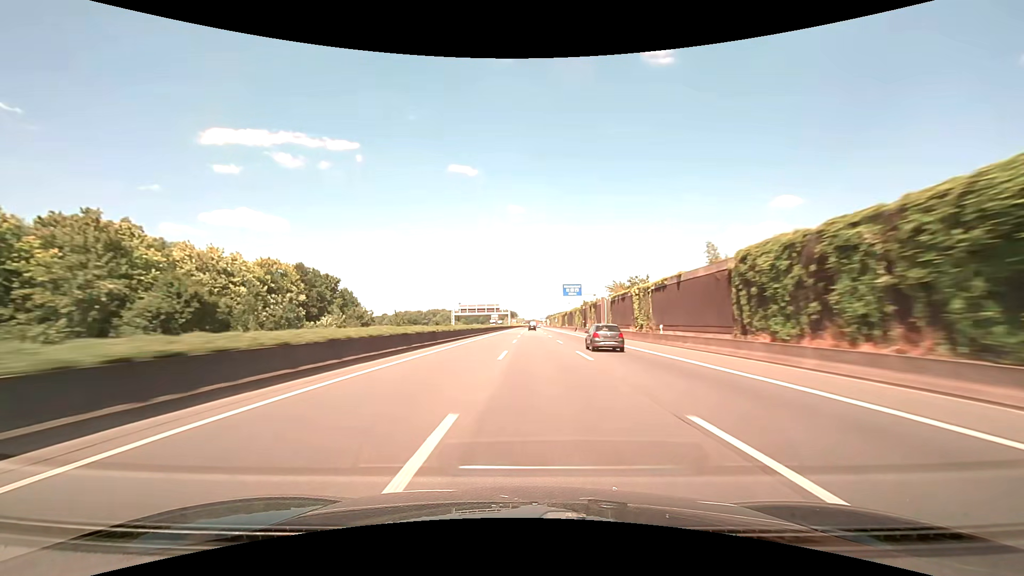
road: motorway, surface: asphalt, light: Day
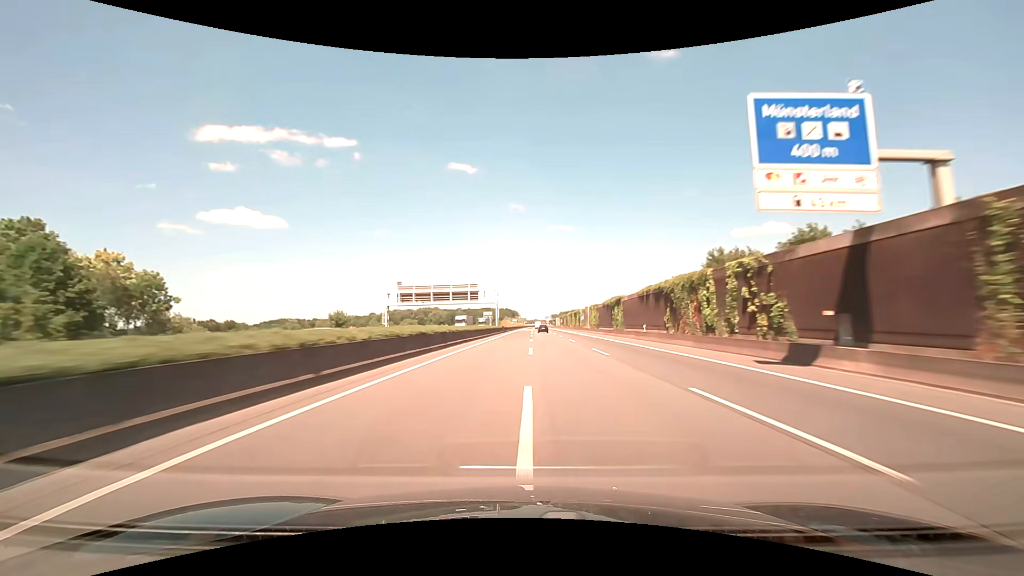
(-0.3, +85.7) m; 0°
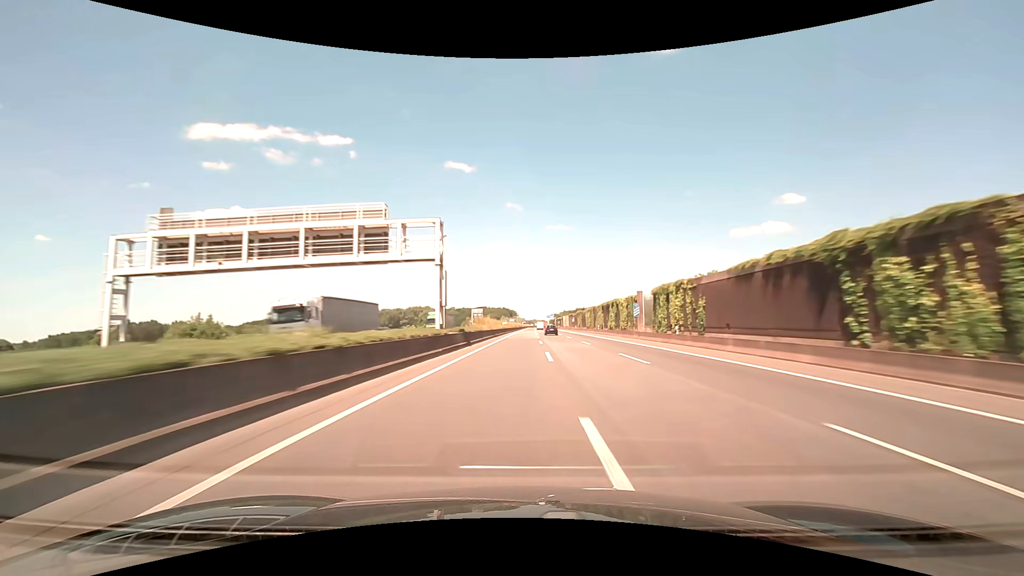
(+0.1, +57.2) m; 0°
(0, +10) (0, +20) (0, +30) (0, +40) (0, +50) (0, +60) (0, +70) (0, +80) (0, +90) (0, +100) m
